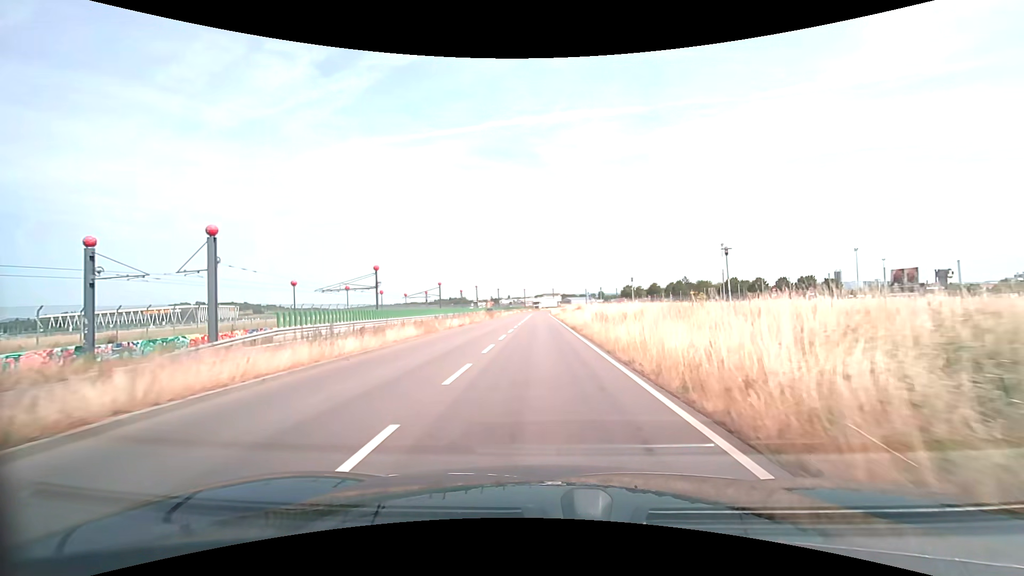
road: secondary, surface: asphalt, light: Day
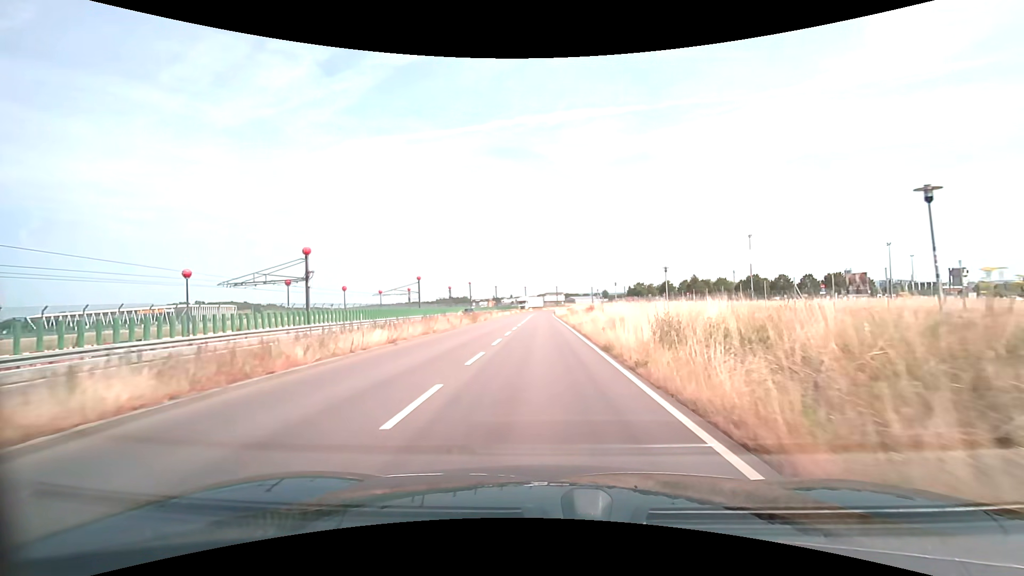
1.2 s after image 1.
(0.0, +15.1) m; 0°
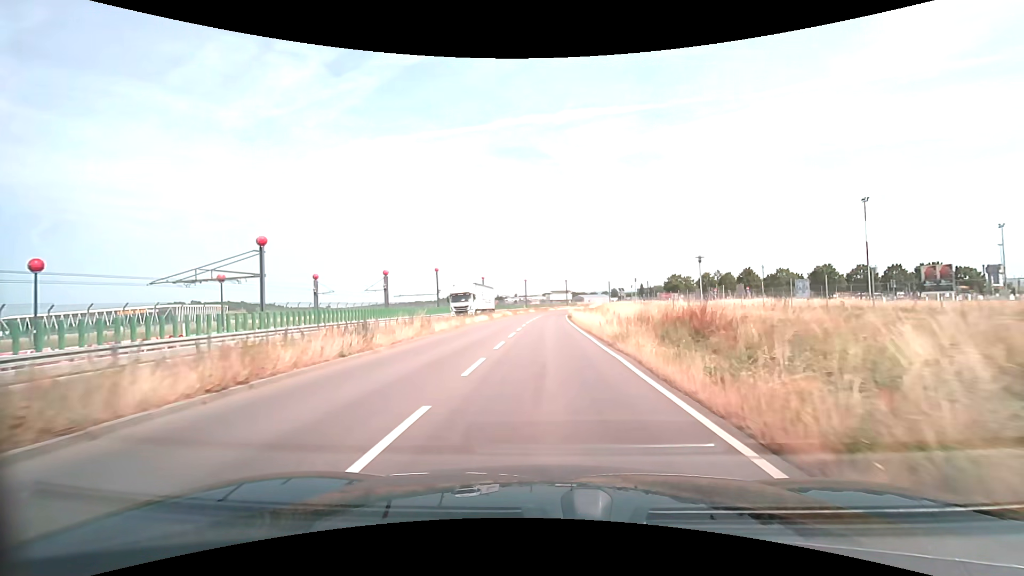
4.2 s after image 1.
(-0.2, +37.9) m; 0°
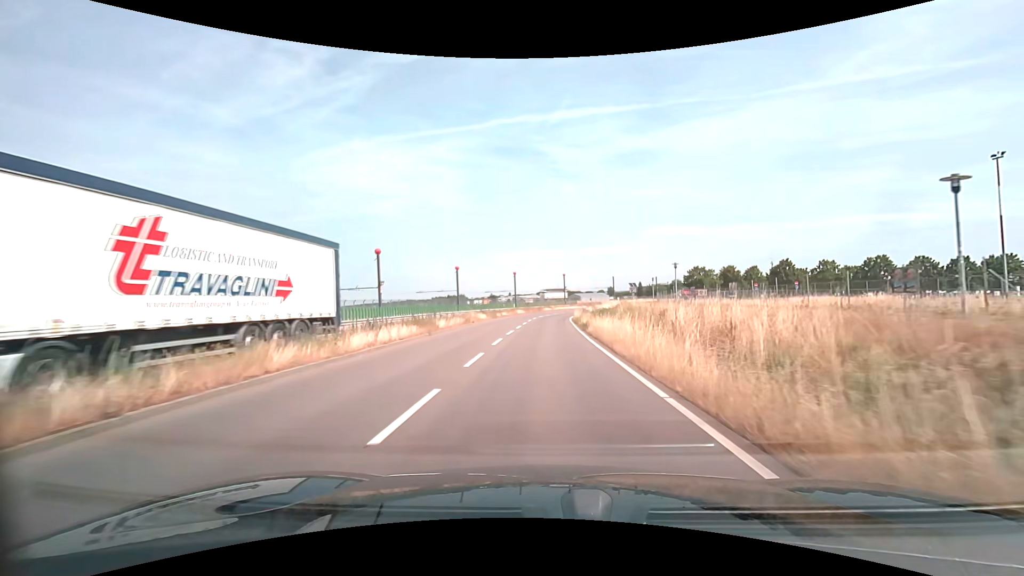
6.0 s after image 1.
(0.0, +22.8) m; +1°
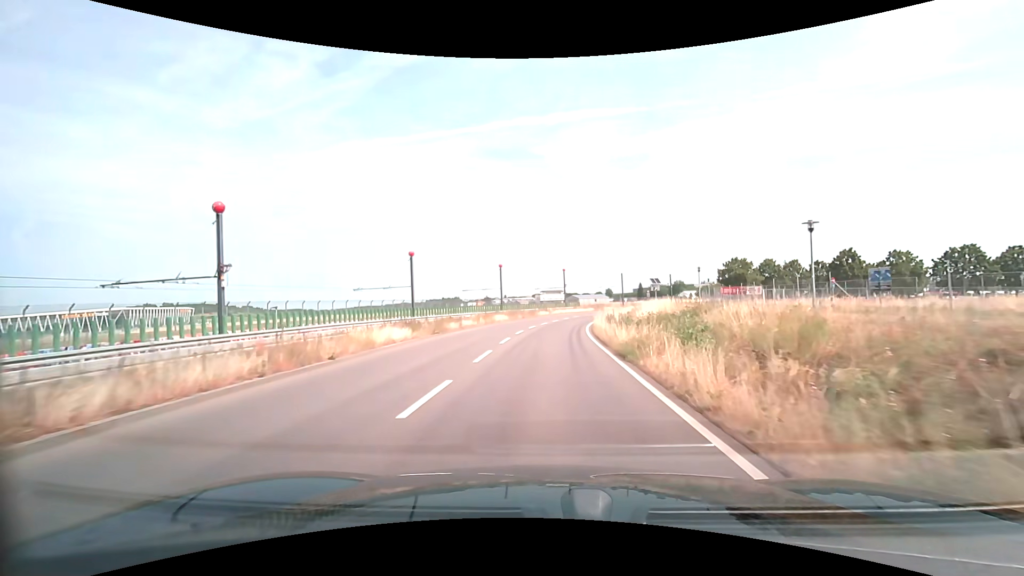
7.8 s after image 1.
(+0.1, +22.8) m; 0°
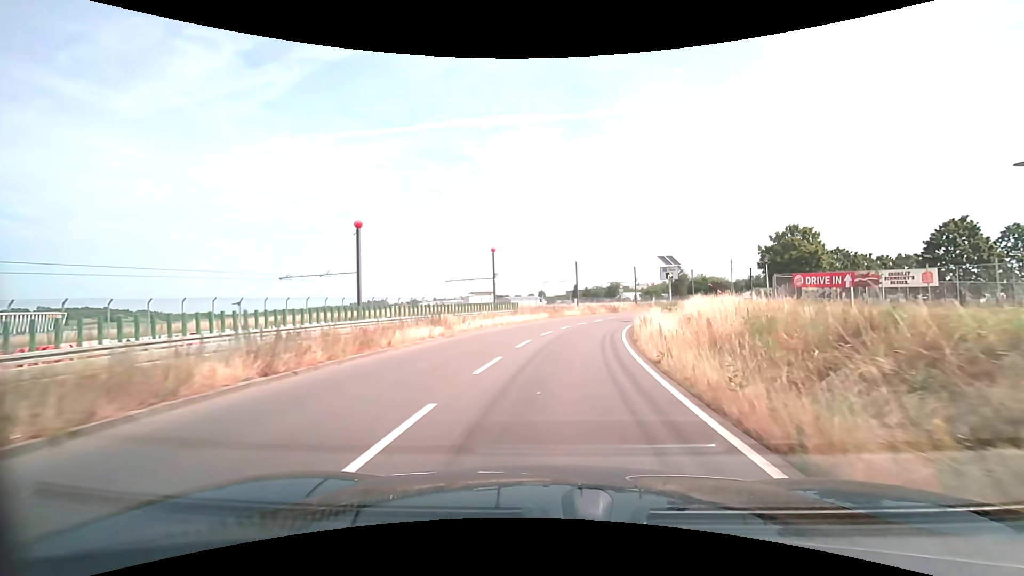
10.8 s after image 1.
(+1.5, +37.9) m; +8°
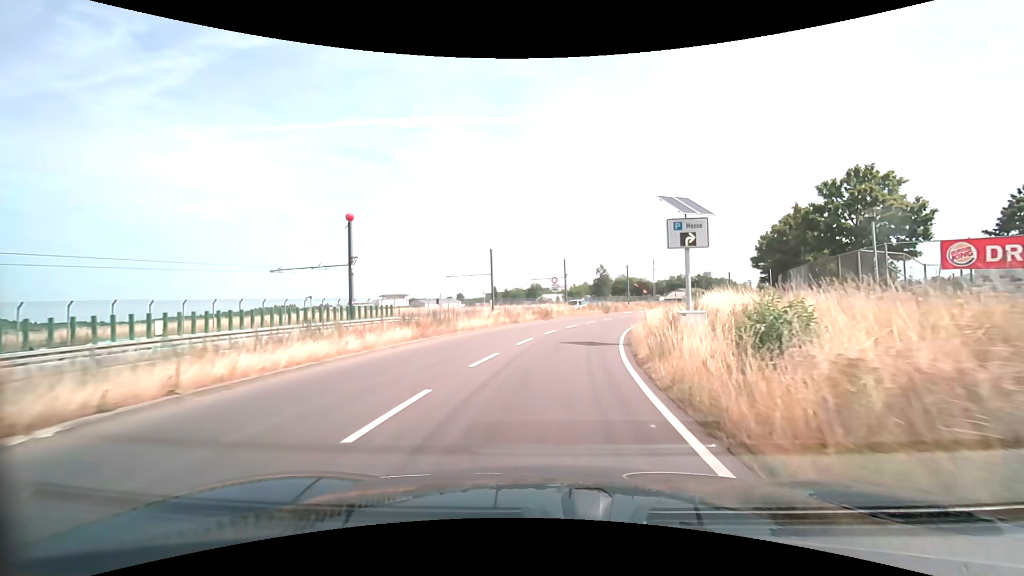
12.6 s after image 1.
(+1.8, +22.4) m; +9°
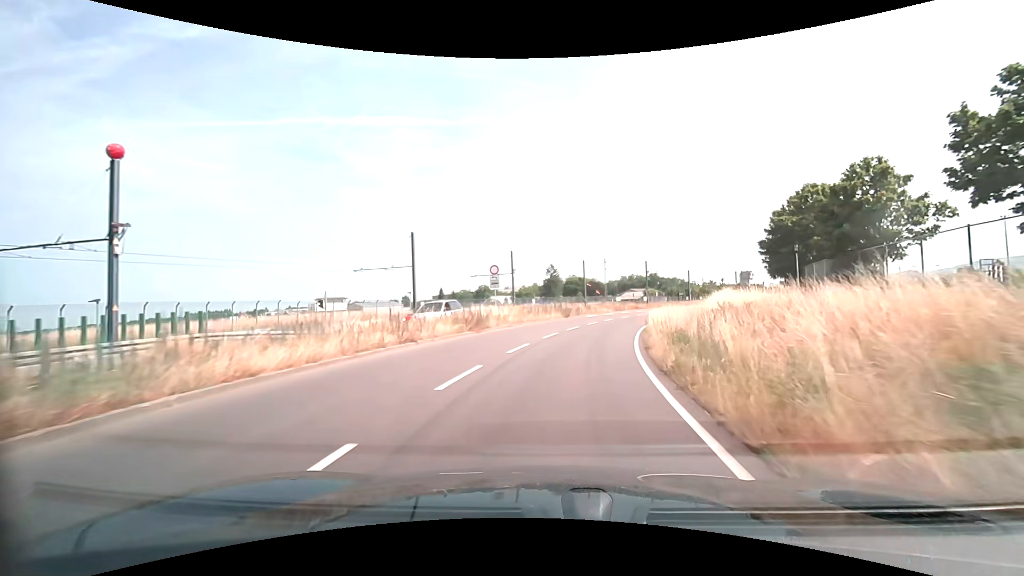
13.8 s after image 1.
(+0.8, +14.8) m; +6°
(0, +10) (+2, +20) (+4, +30) (+7, +39) (+10, +49) (+14, +58) (+19, +67) (+24, +75) (+29, +84) (+35, +92) m
